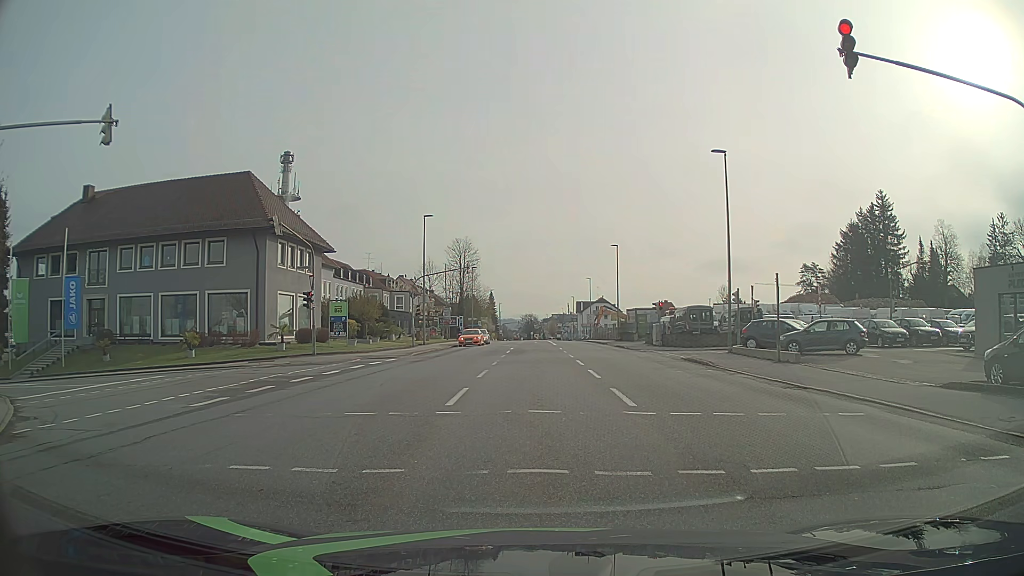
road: tertiary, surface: asphalt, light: Day
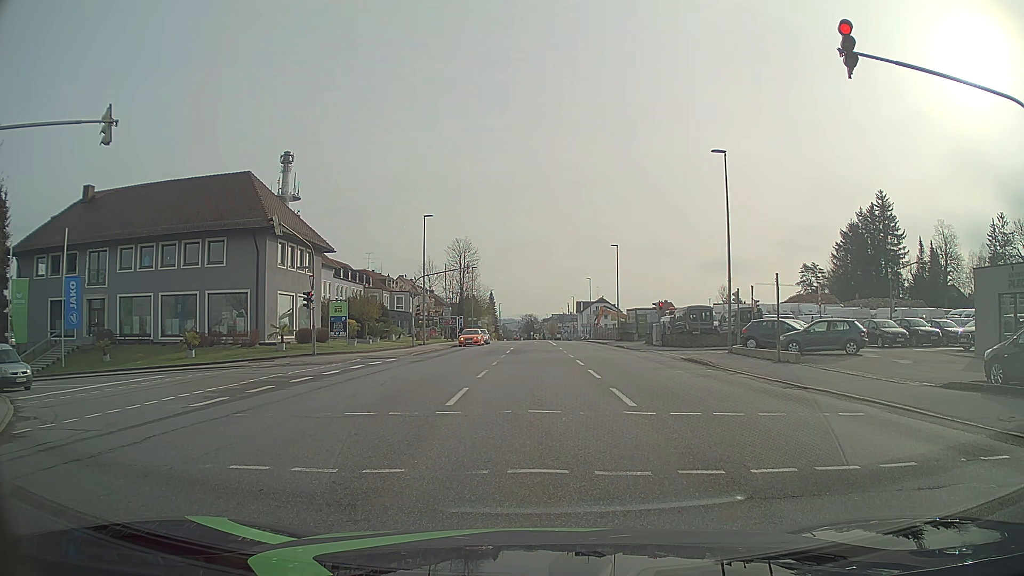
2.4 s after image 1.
(0.0, 0.0) m; 0°
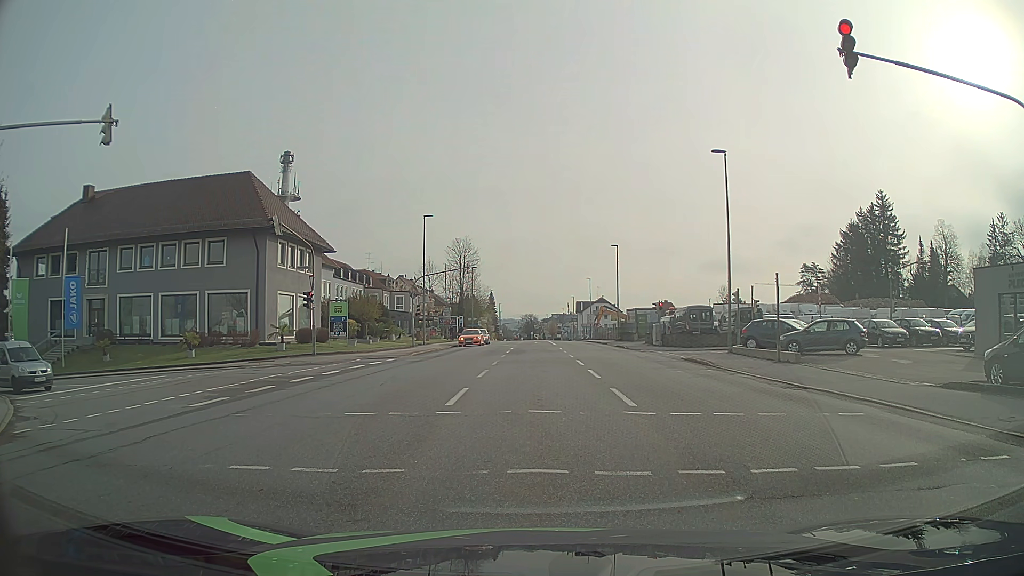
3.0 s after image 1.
(0.0, 0.0) m; 0°
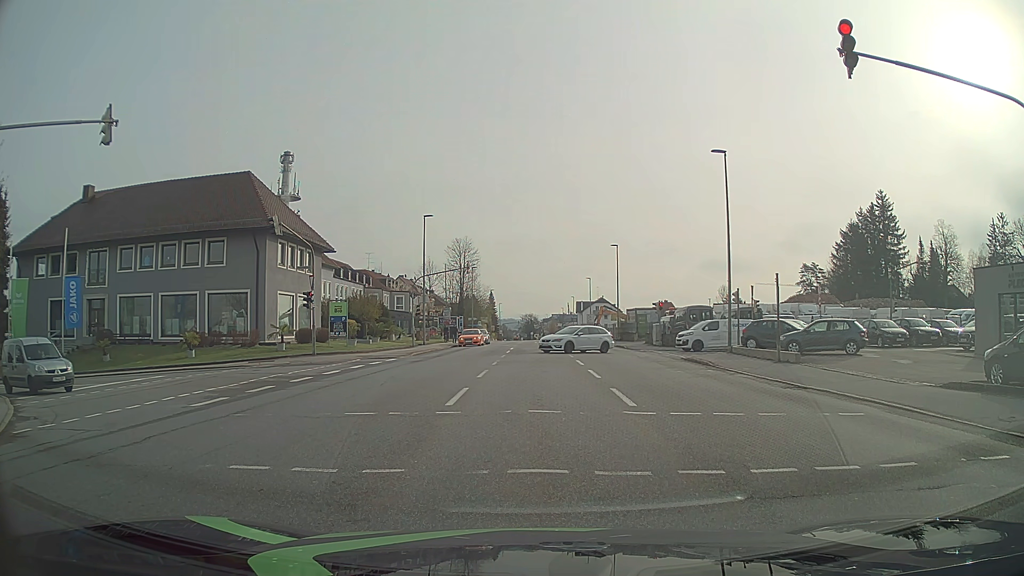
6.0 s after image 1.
(0.0, 0.0) m; 0°
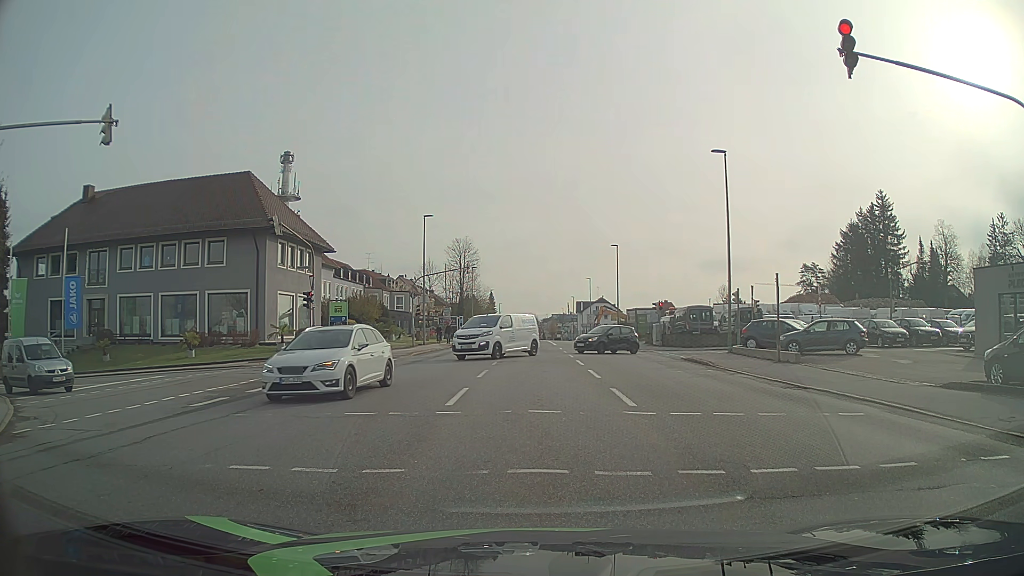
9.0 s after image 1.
(0.0, 0.0) m; 0°
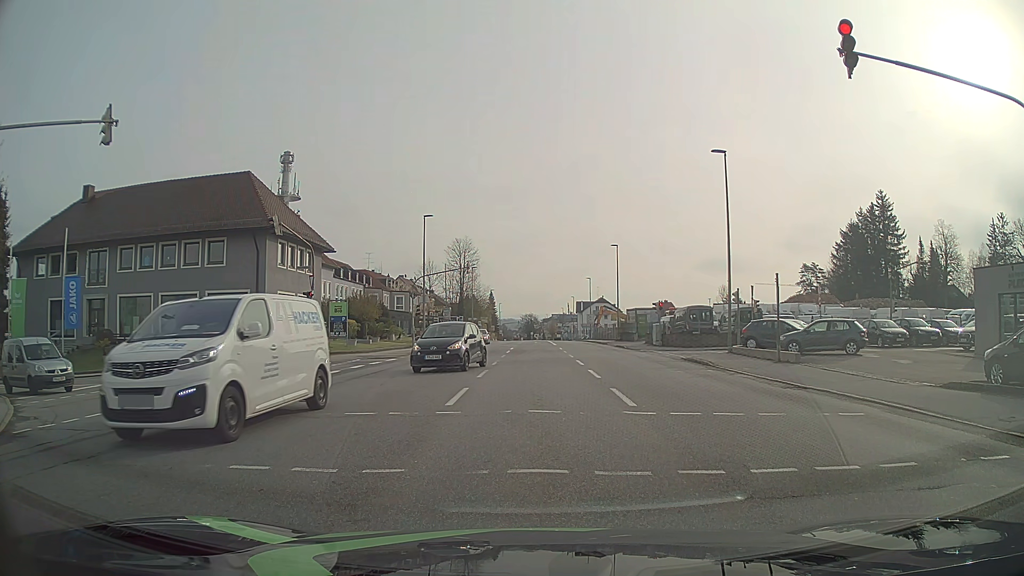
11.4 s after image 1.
(0.0, 0.0) m; 0°
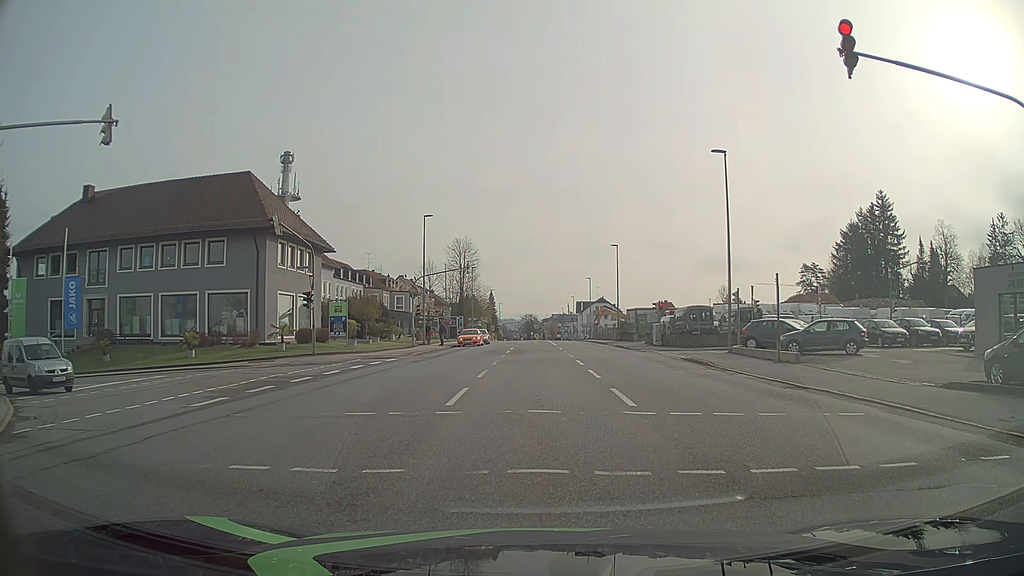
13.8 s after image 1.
(0.0, 0.0) m; 0°
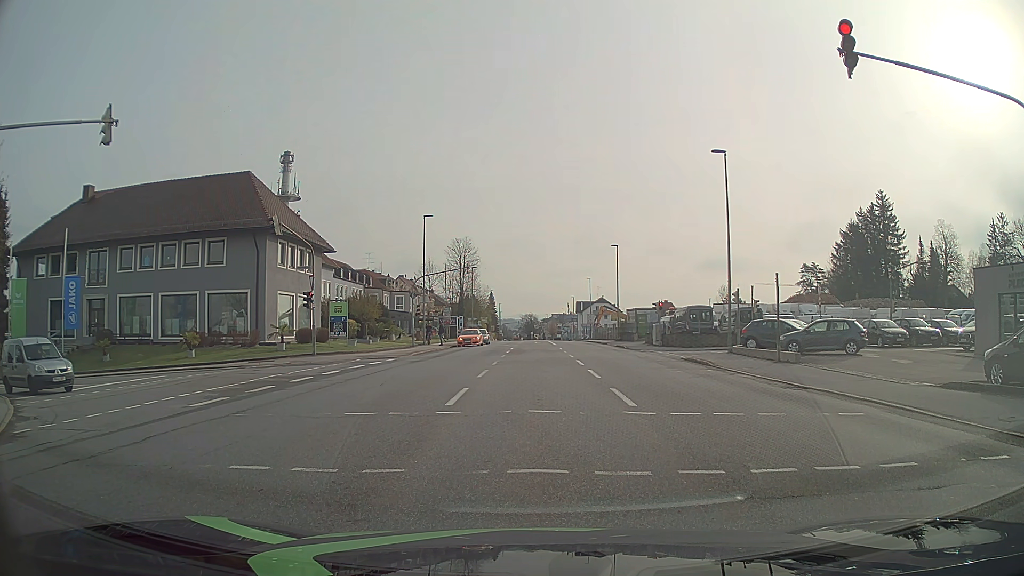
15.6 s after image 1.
(0.0, 0.0) m; 0°
